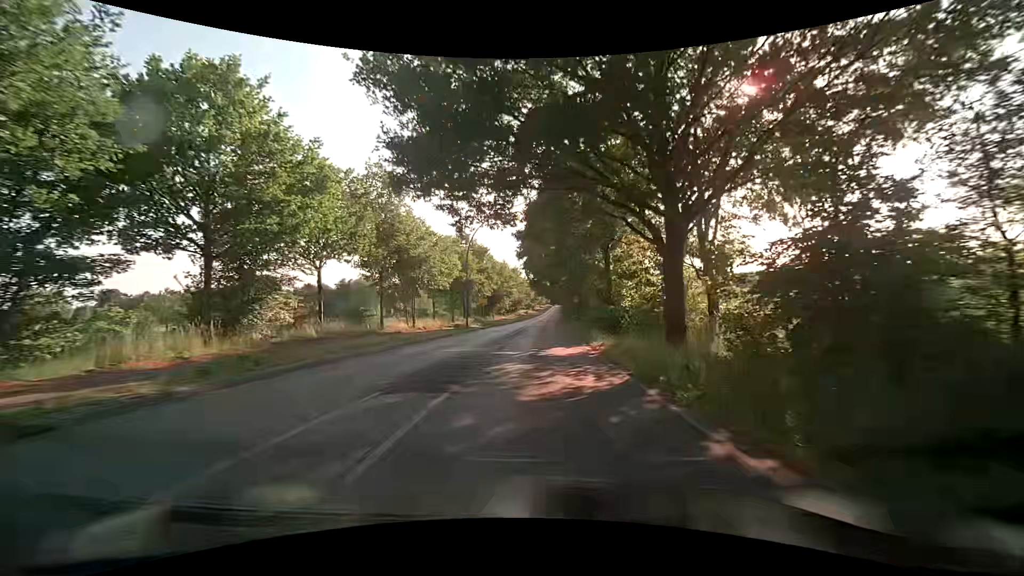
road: secondary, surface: asphalt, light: Day
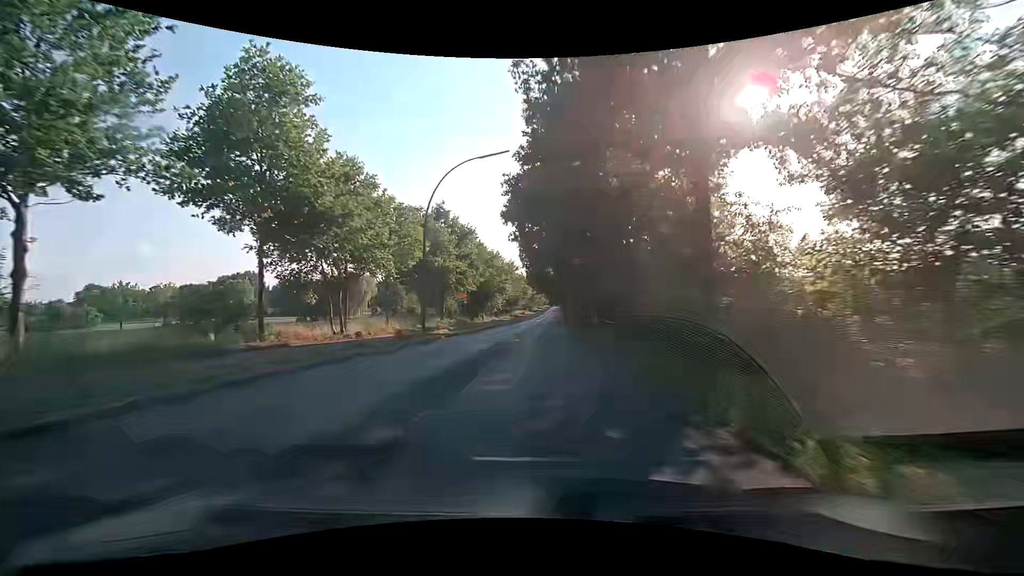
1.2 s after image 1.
(+0.1, +16.0) m; 0°
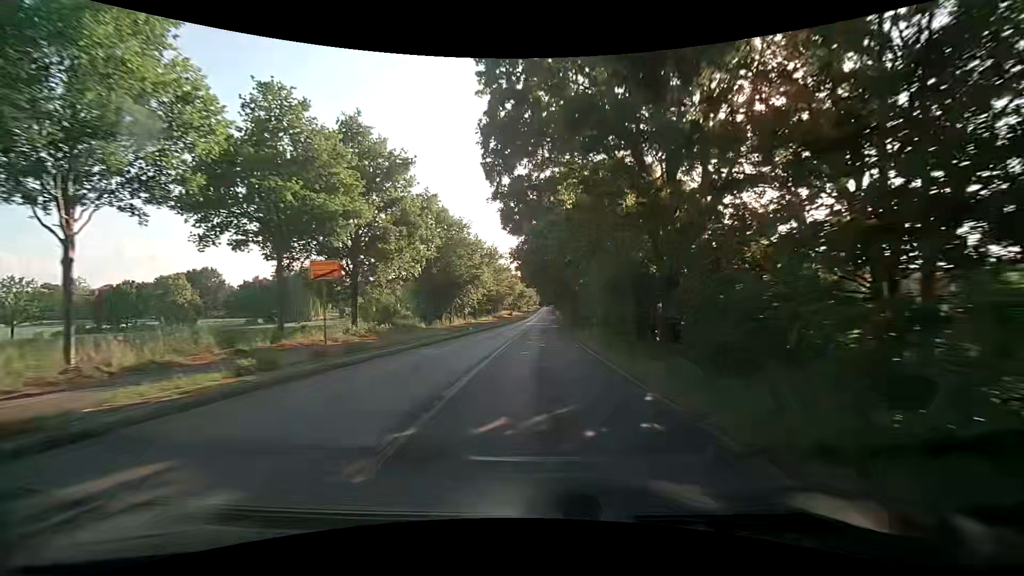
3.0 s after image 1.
(+0.5, +24.6) m; +2°
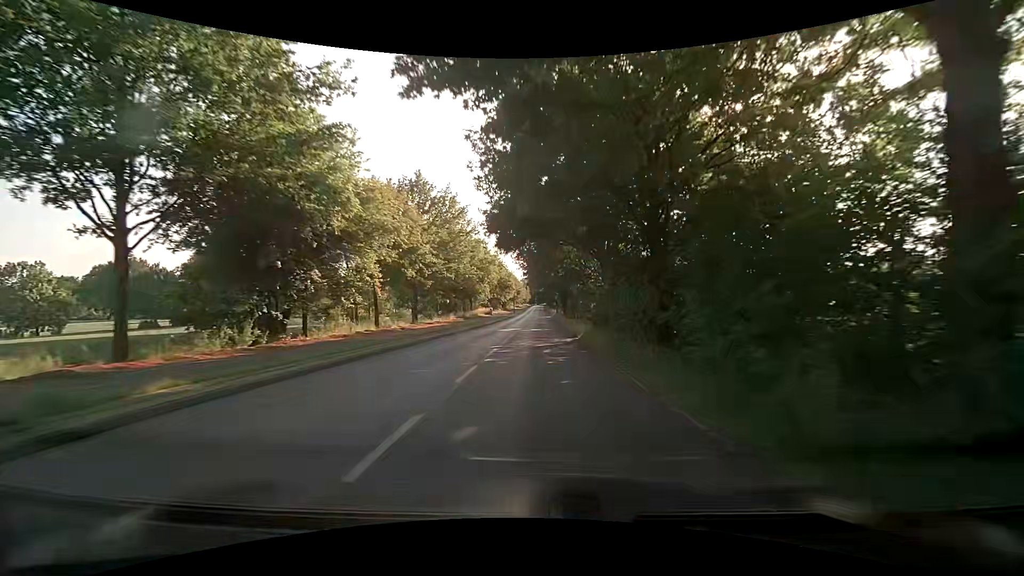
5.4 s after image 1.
(+0.6, +36.4) m; +1°
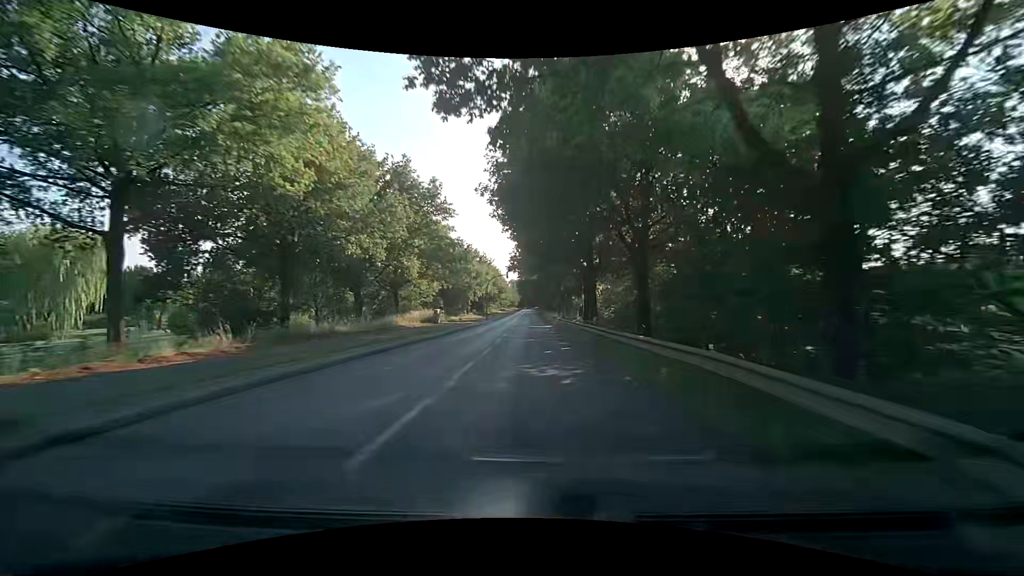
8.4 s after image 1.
(+0.5, +47.0) m; +1°
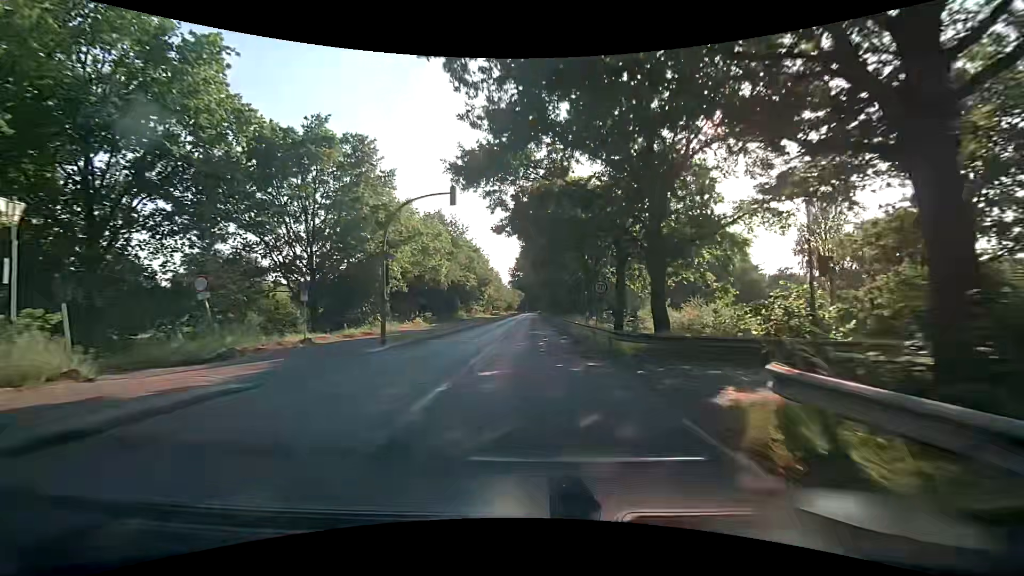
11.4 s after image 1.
(-0.1, +46.6) m; 0°
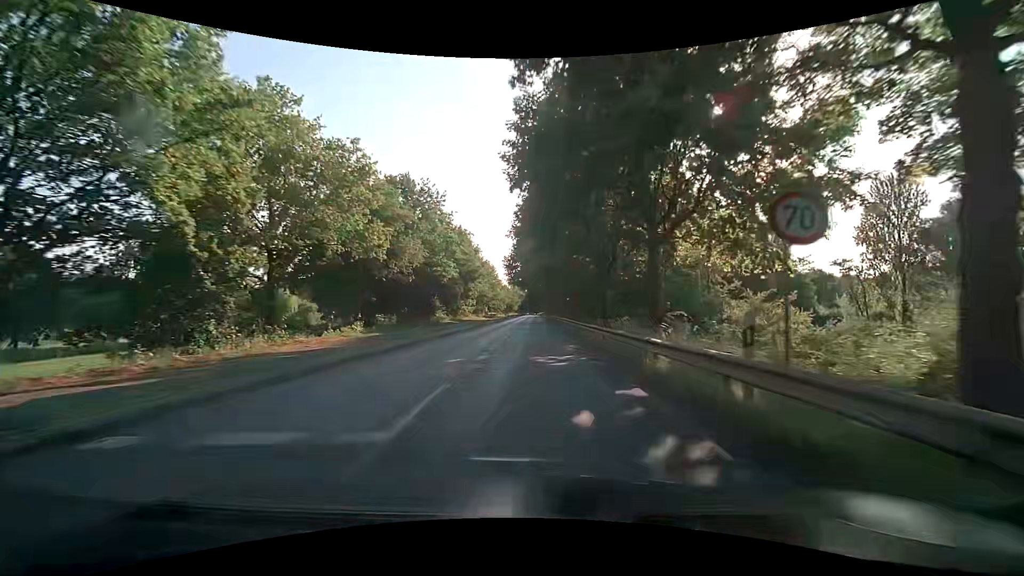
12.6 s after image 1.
(-0.1, +18.5) m; 0°
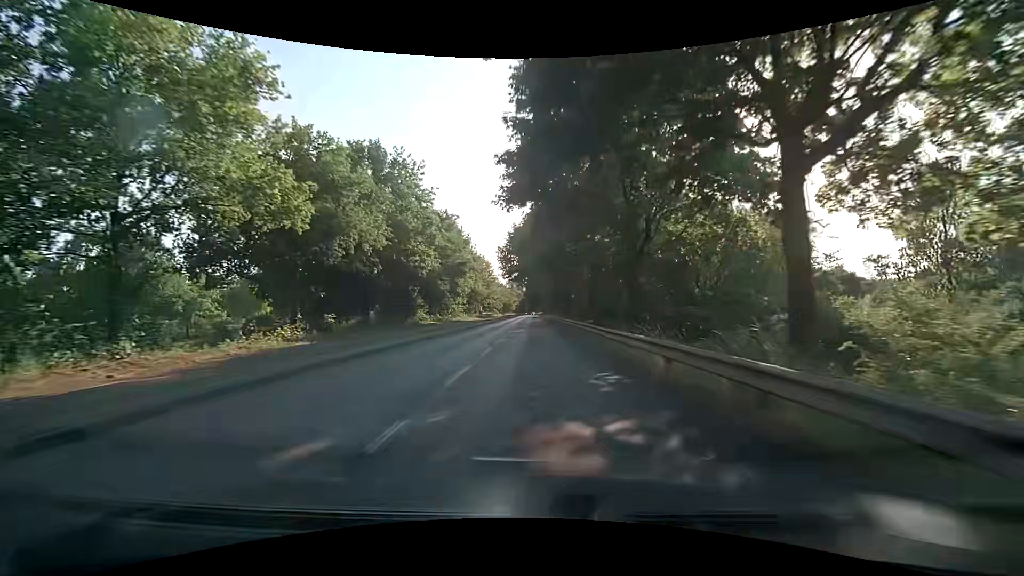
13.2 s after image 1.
(0.0, +9.1) m; -1°
(0, +10) (0, +20) (+1, +30) (+1, +40) (+1, +50) (+2, +60) (+2, +70) (+2, +80) (+2, +90) (+2, +100) m
